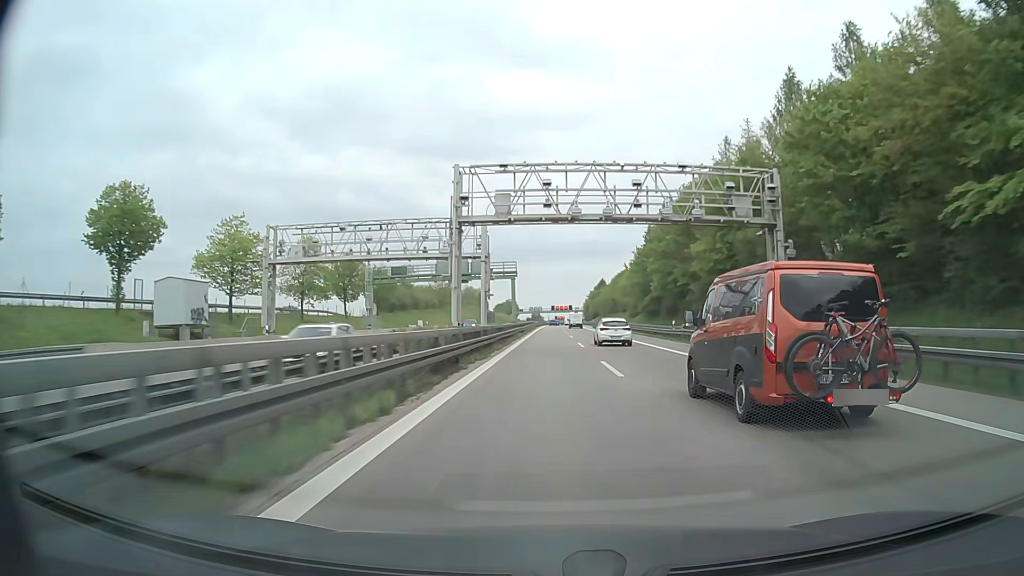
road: motorway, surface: asphalt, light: Day
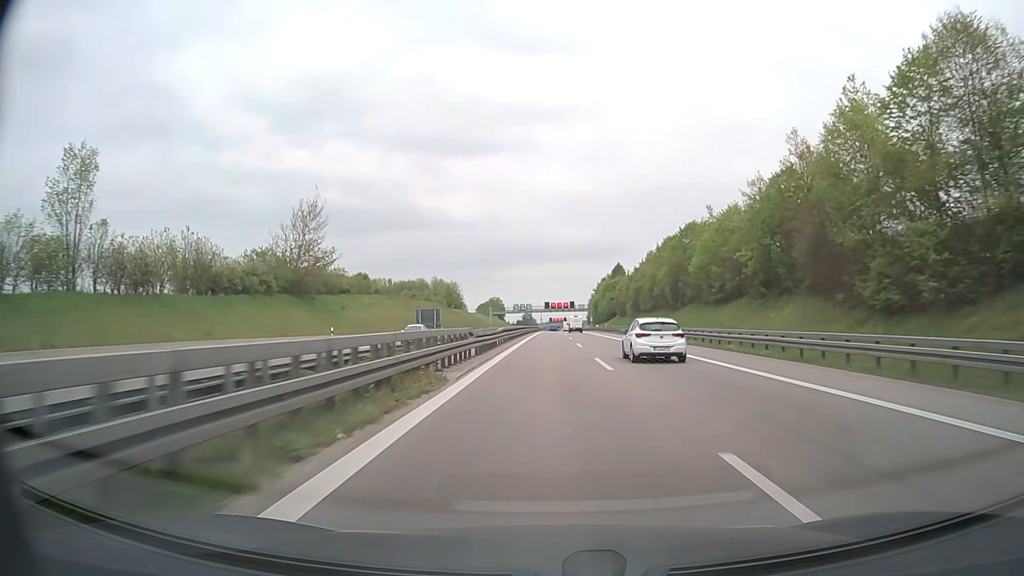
(+0.5, +88.7) m; +1°
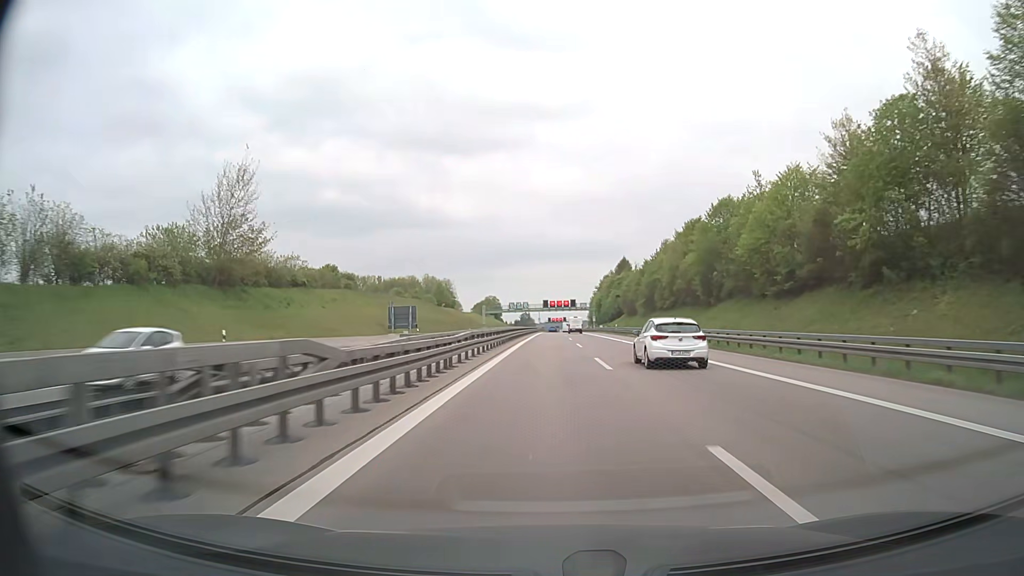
(0.0, +17.8) m; 0°
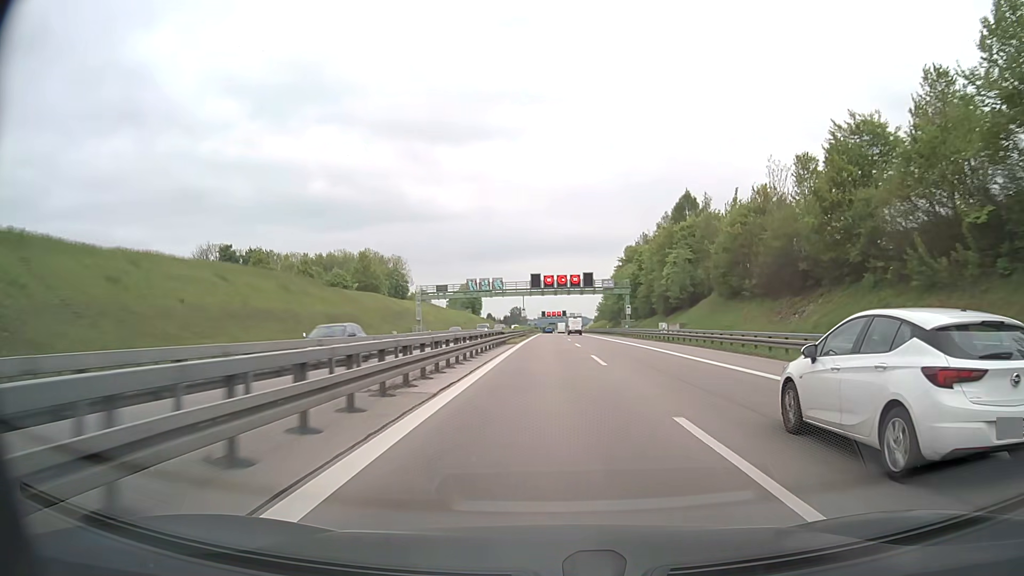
(+0.5, +89.0) m; +1°
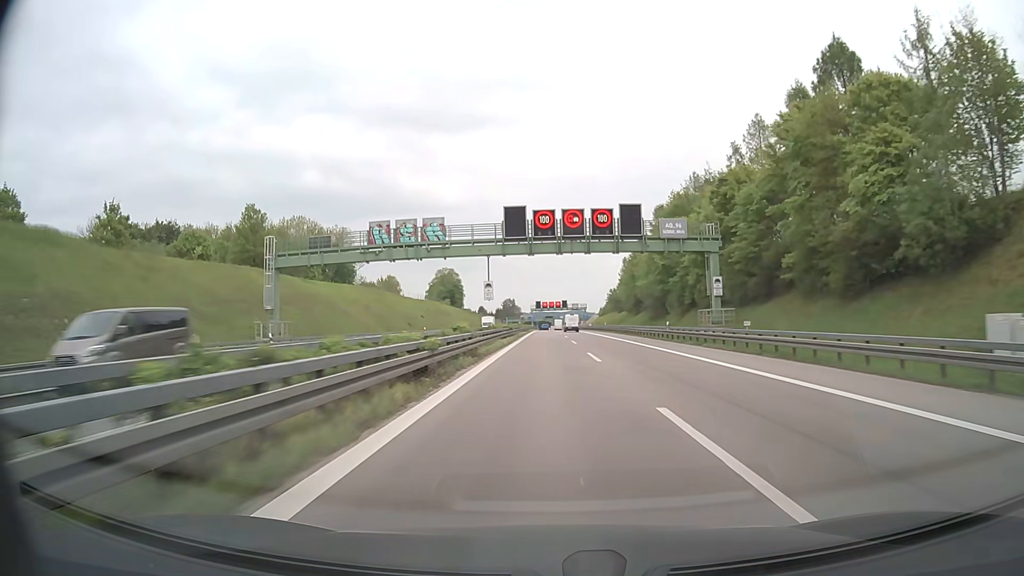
(-0.1, +53.4) m; 0°
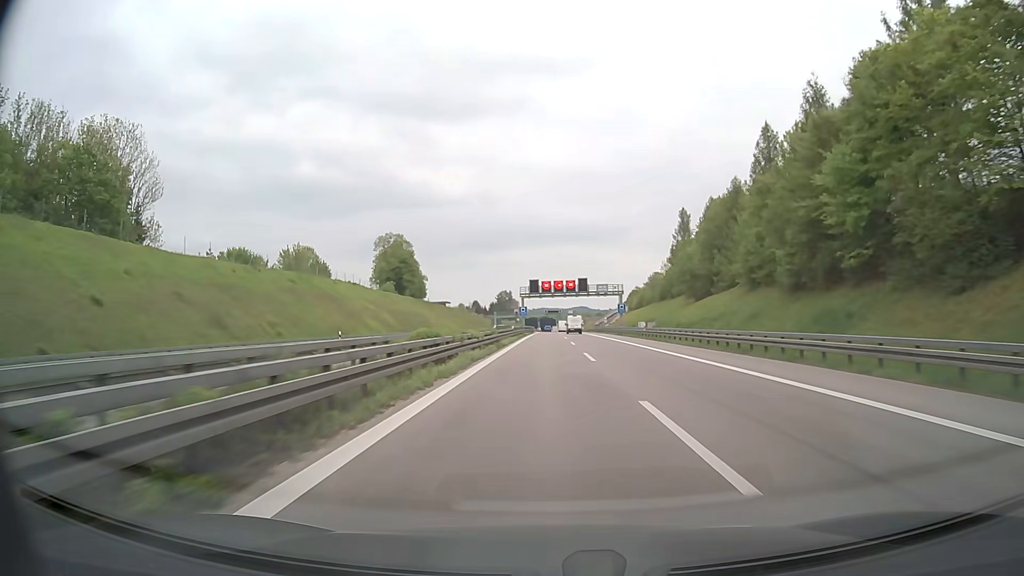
(-0.3, +89.4) m; 0°
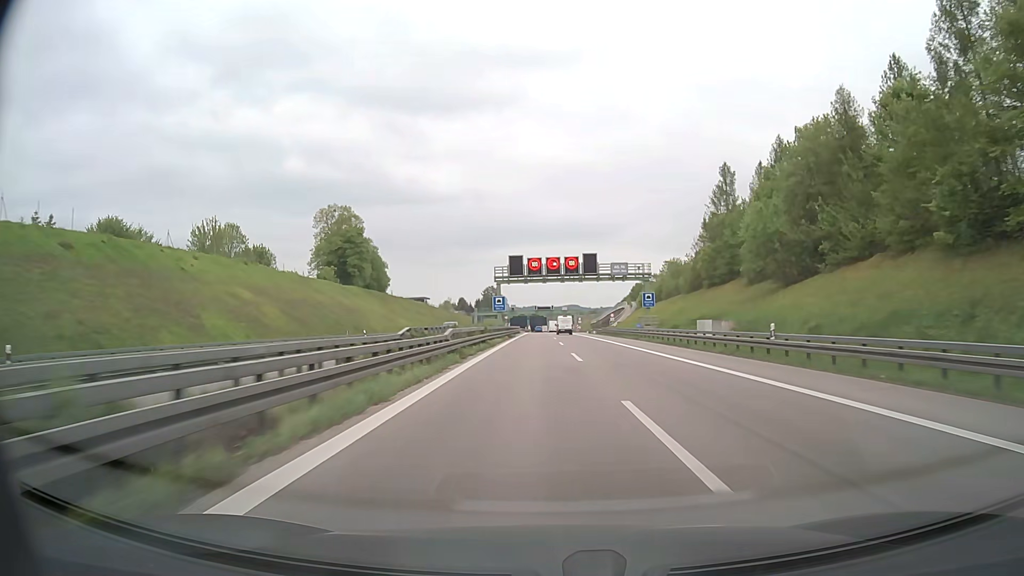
(+0.1, +35.9) m; +1°
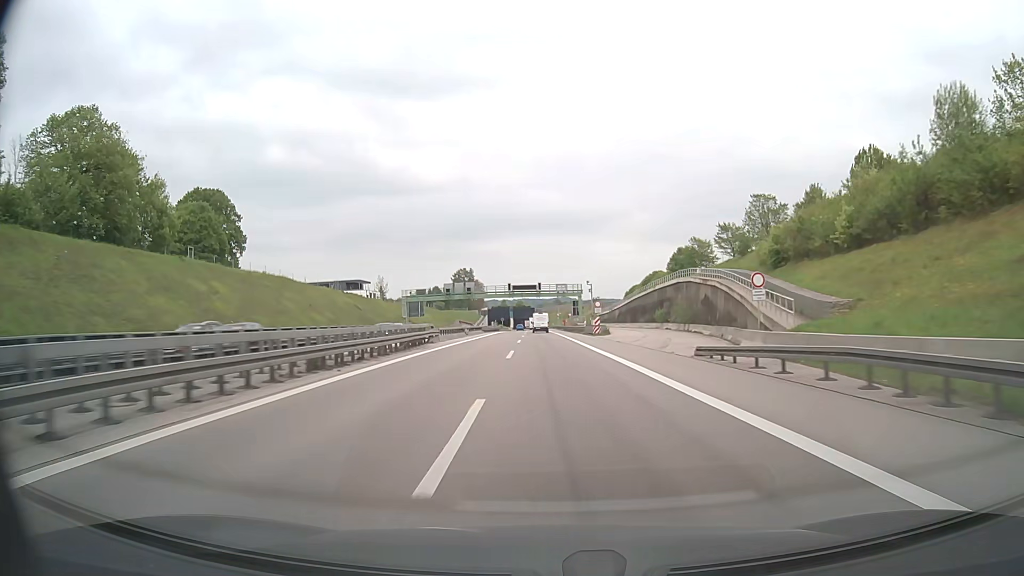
(+1.2, +90.0) m; +1°
(0, +10) (0, +20) (0, +30) (0, +40) (0, +50) (0, +60) (0, +70) (0, +80) (0, +90) (-1, +100) m
